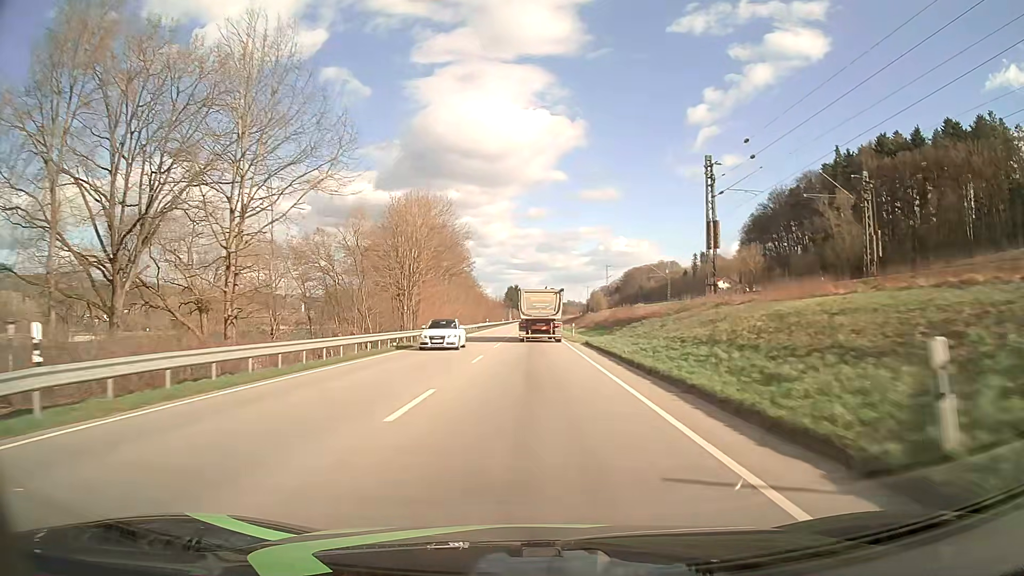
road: primary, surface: asphalt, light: Day
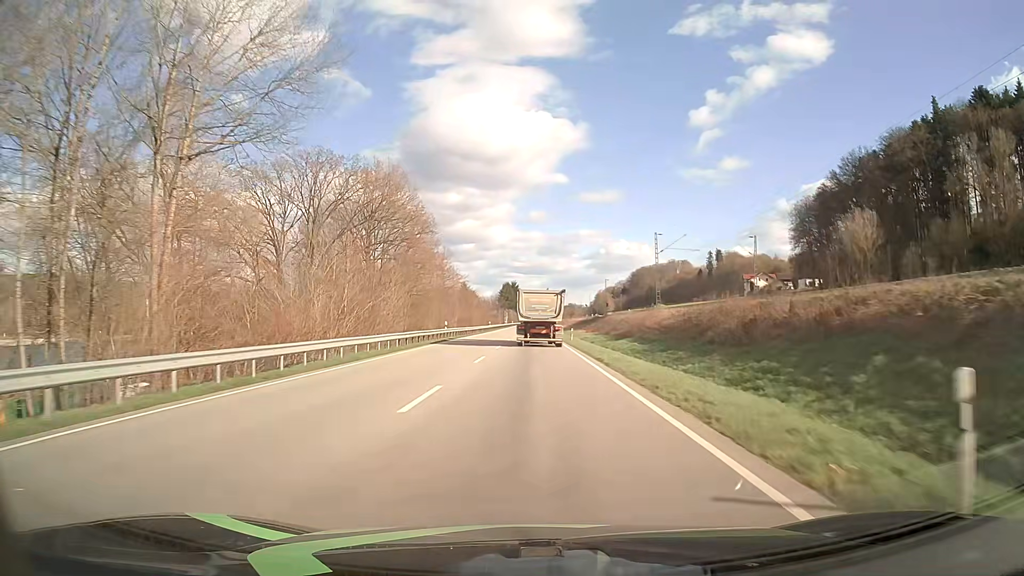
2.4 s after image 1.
(0.0, +48.0) m; 0°
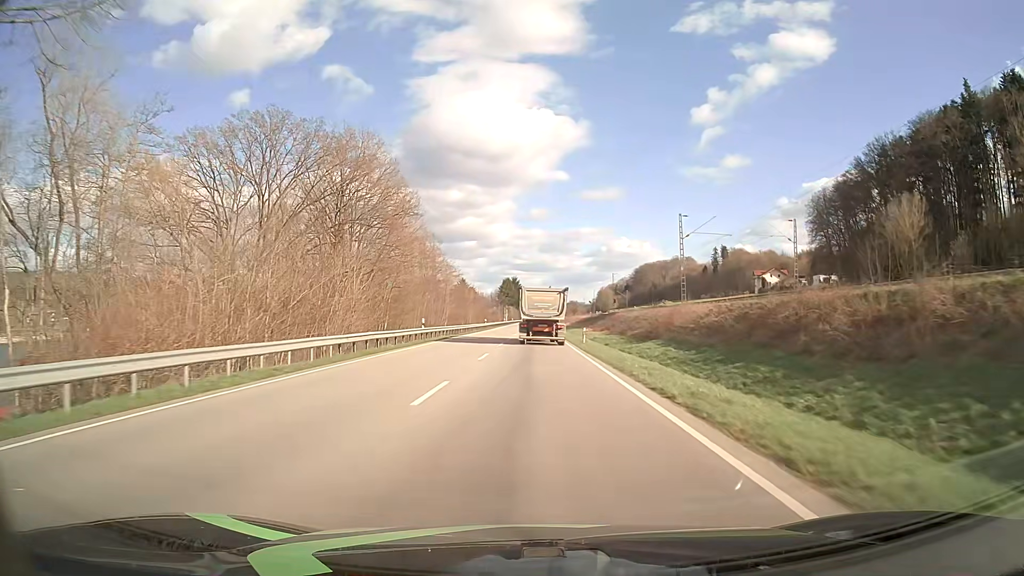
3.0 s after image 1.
(0.0, +11.5) m; 0°
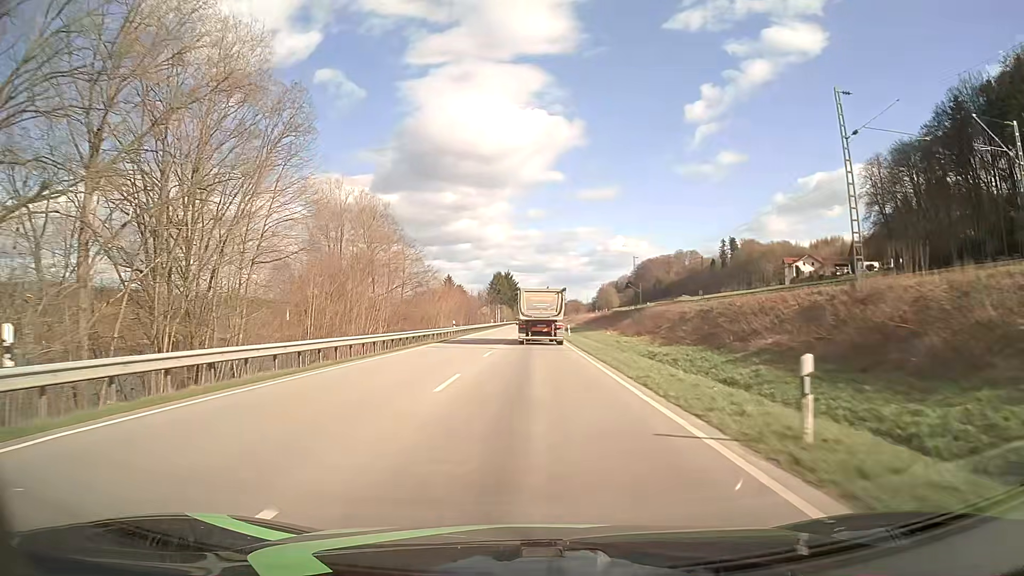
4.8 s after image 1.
(+0.2, +34.5) m; 0°
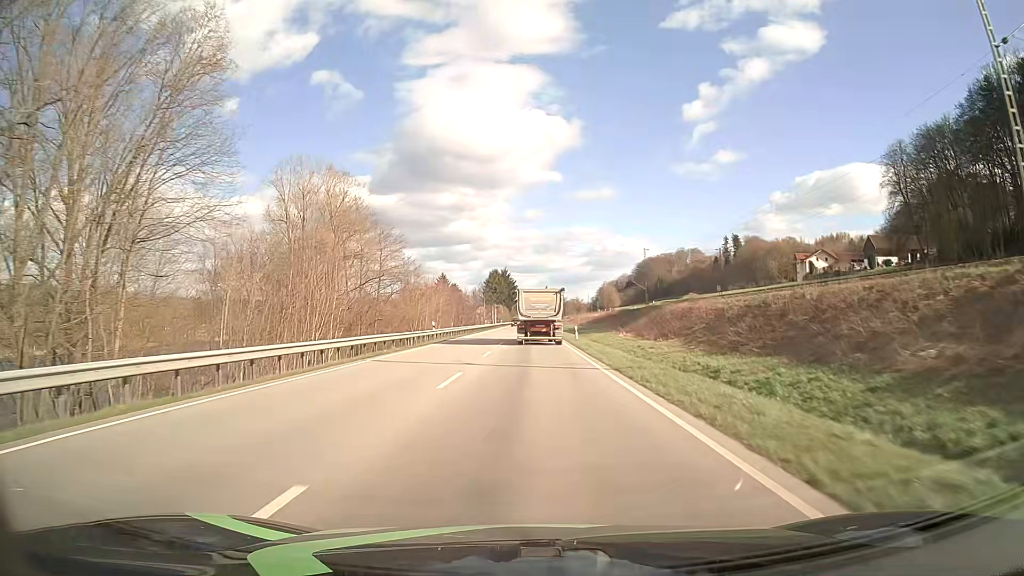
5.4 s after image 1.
(0.0, +11.6) m; 0°
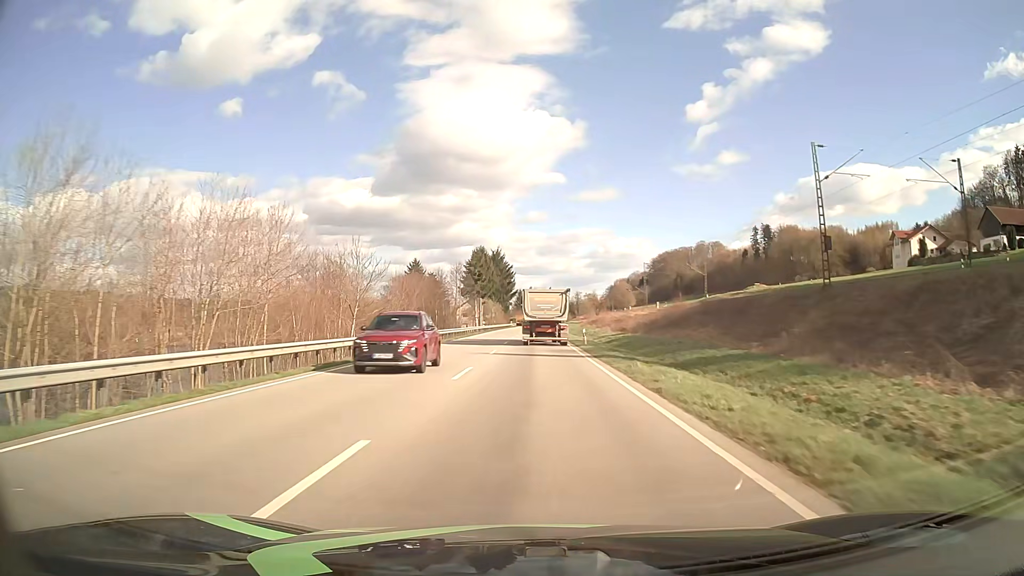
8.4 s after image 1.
(0.0, +59.3) m; 0°
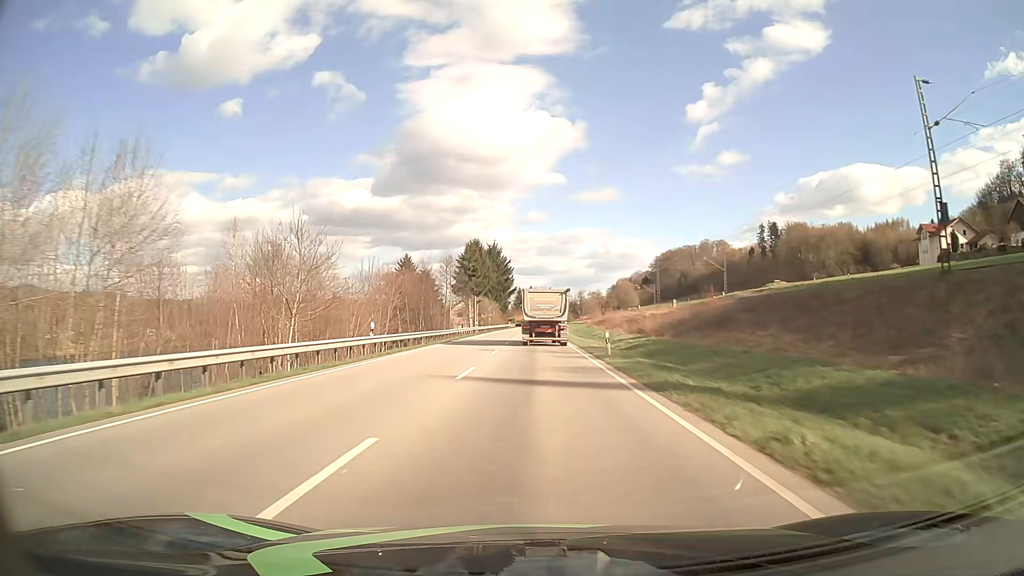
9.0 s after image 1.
(0.0, +12.2) m; 0°
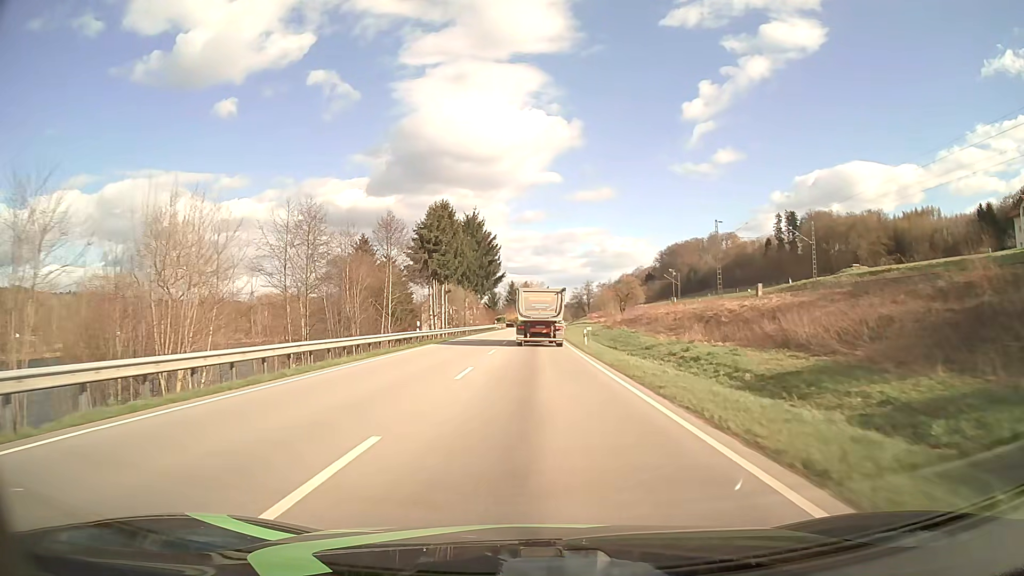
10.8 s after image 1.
(+0.1, +36.7) m; 0°
(0, +10) (0, +20) (0, +30) (0, +40) (0, +50) (+1, +60) (+1, +70) (+1, +80) (+1, +90) (+2, +100) m
